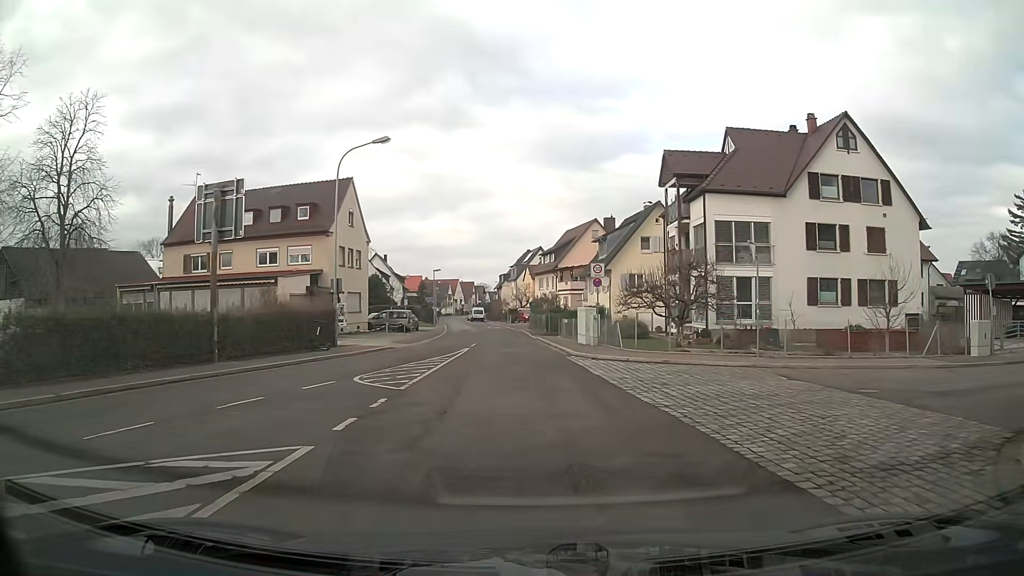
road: tertiary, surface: asphalt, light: Day
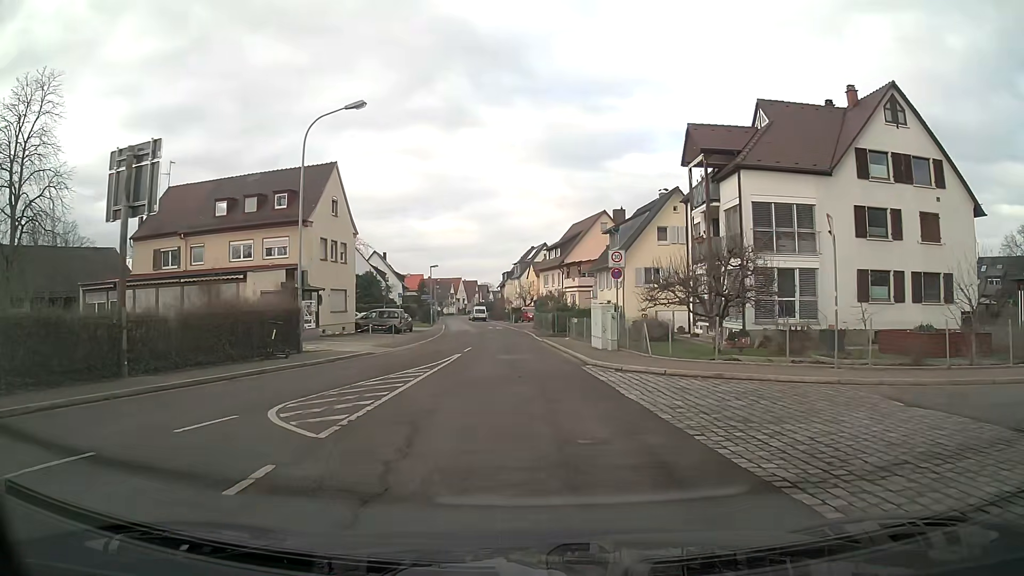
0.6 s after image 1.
(0.0, +5.1) m; +1°
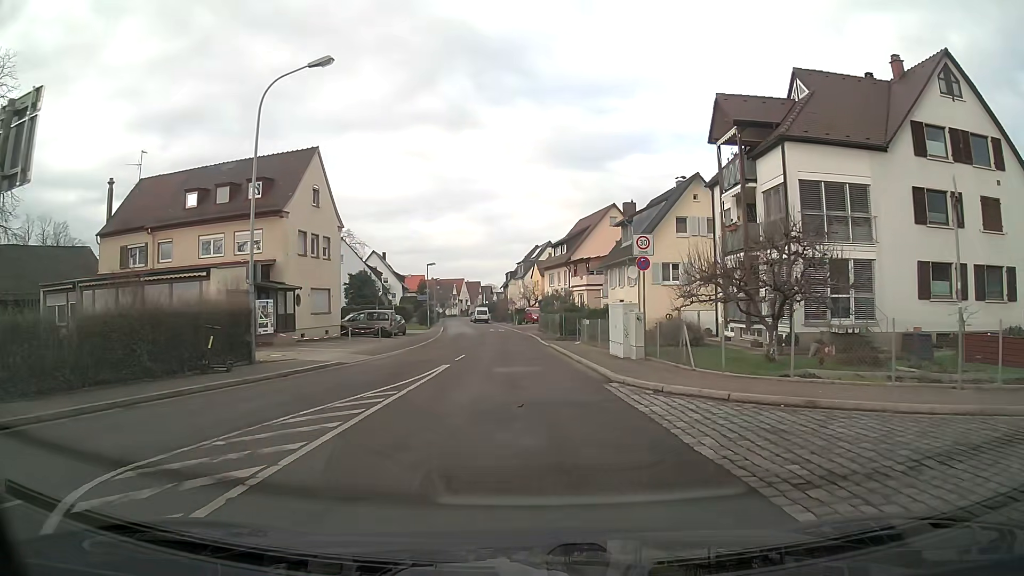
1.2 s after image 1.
(-0.1, +4.7) m; -1°
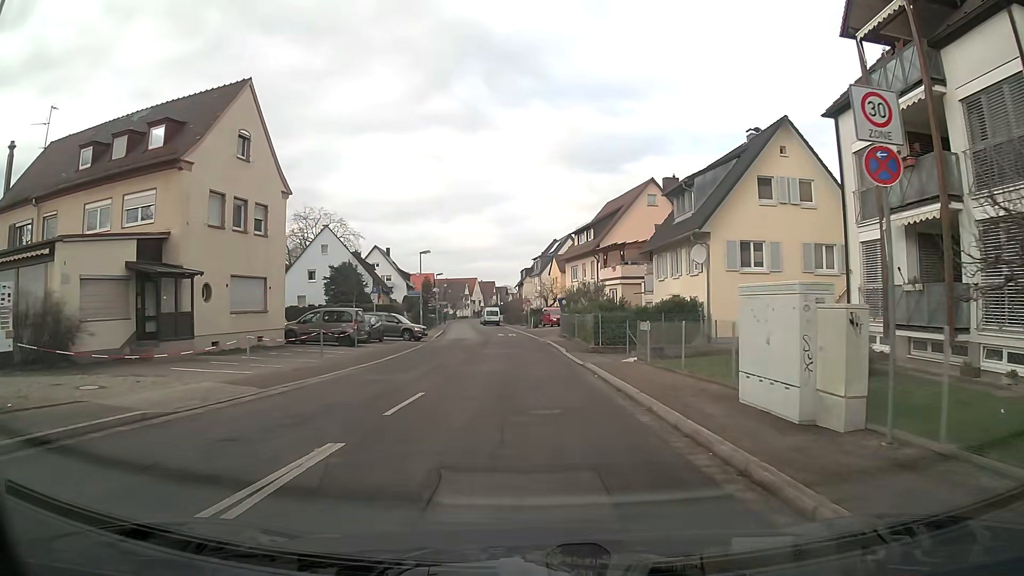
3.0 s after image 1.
(-0.1, +12.6) m; -1°
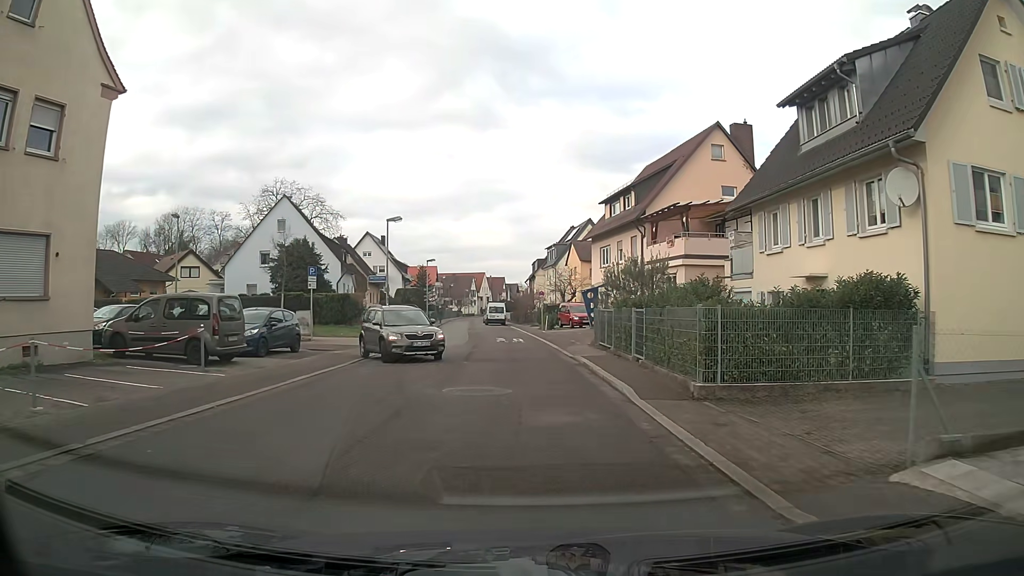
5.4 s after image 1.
(-0.1, +15.6) m; -1°
(0, +10) (0, +20) (-1, +30) (-2, +40) (-3, +50) (-5, +60) (-7, +70) (-8, +79) (-8, +89) (-8, +99) m
